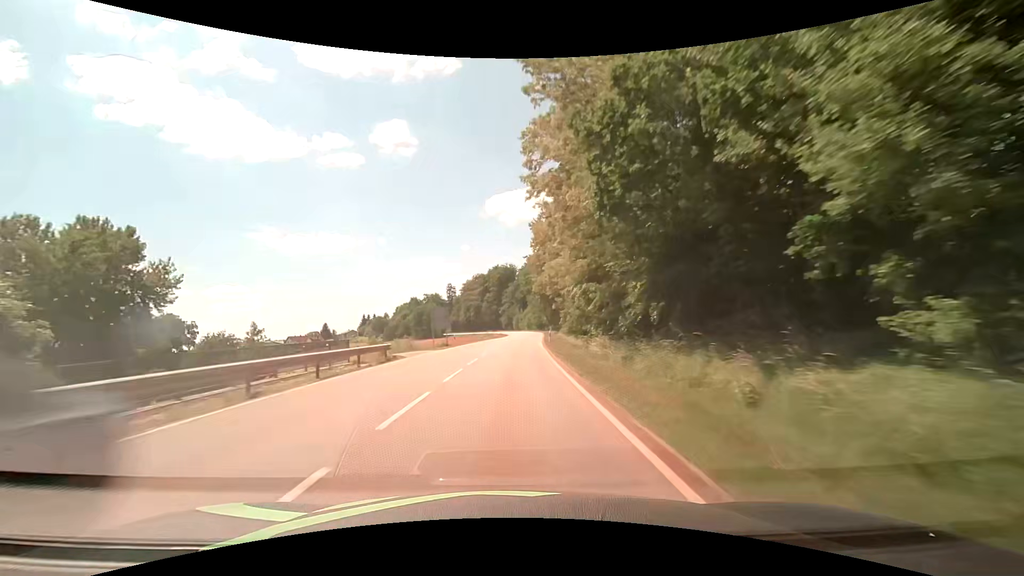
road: secondary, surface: asphalt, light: Day
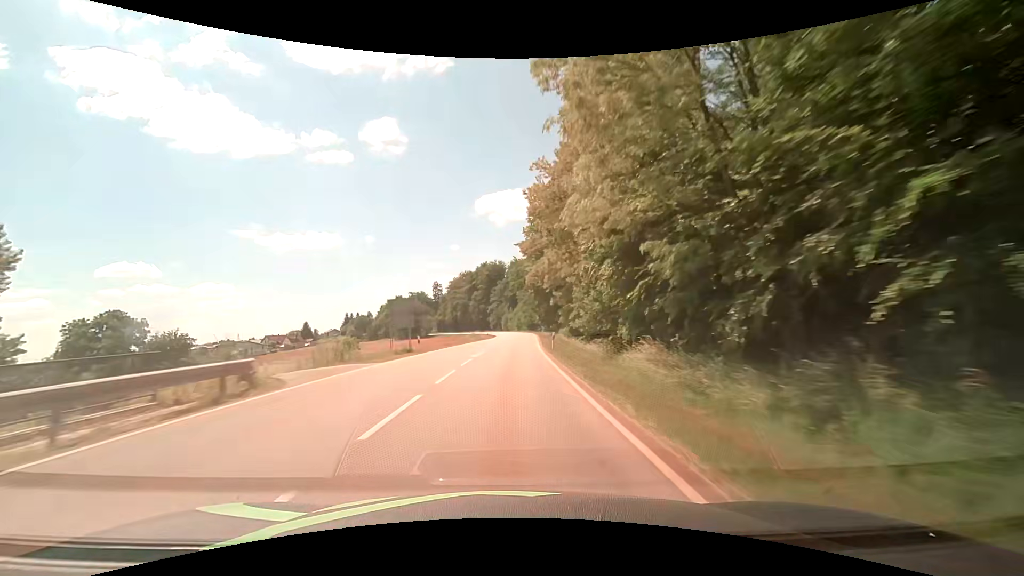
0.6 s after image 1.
(+0.2, +12.7) m; +1°
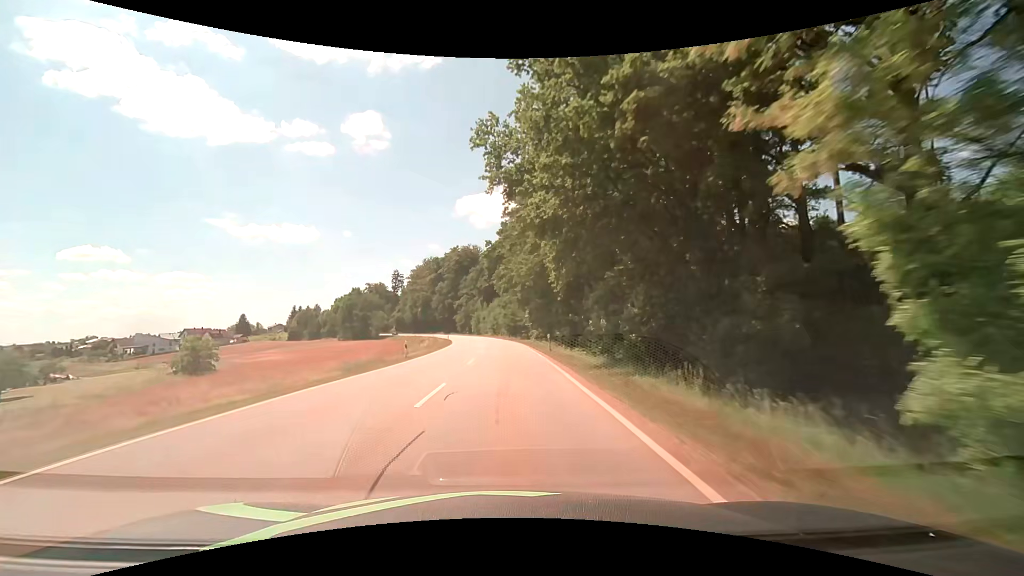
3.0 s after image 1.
(+1.4, +51.1) m; +3°
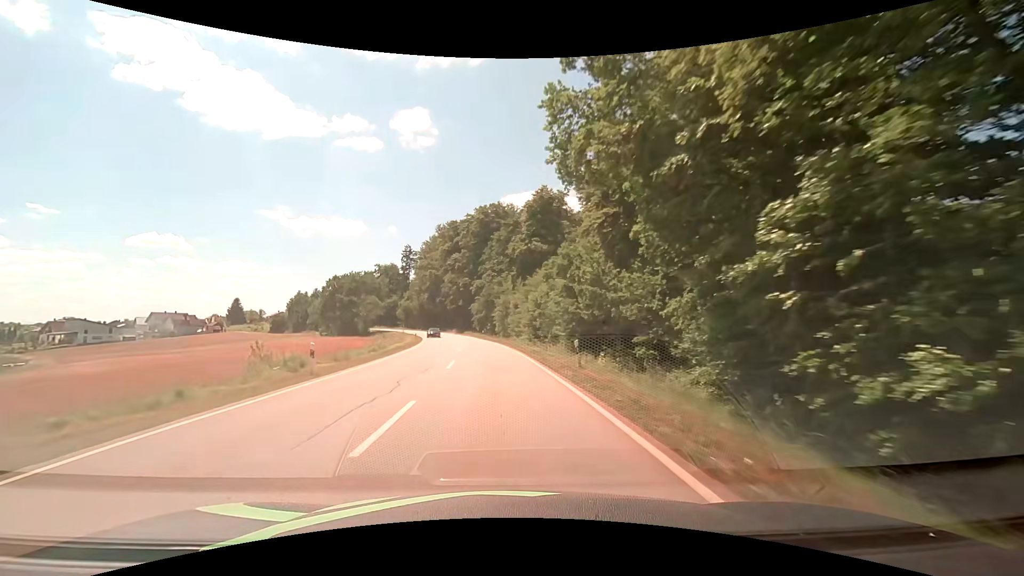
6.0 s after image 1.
(-1.2, +63.2) m; -4°
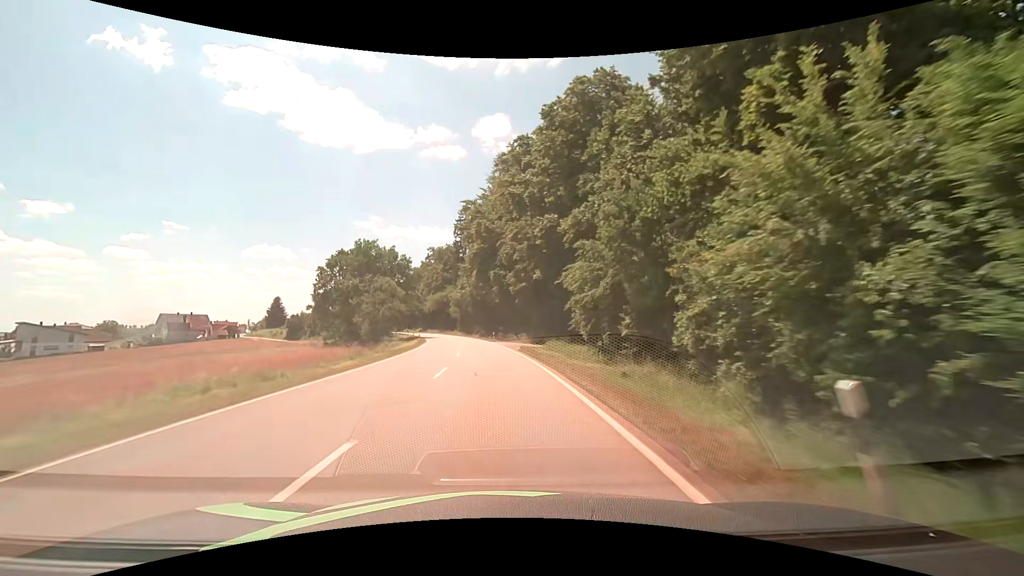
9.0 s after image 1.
(-4.8, +63.2) m; -9°
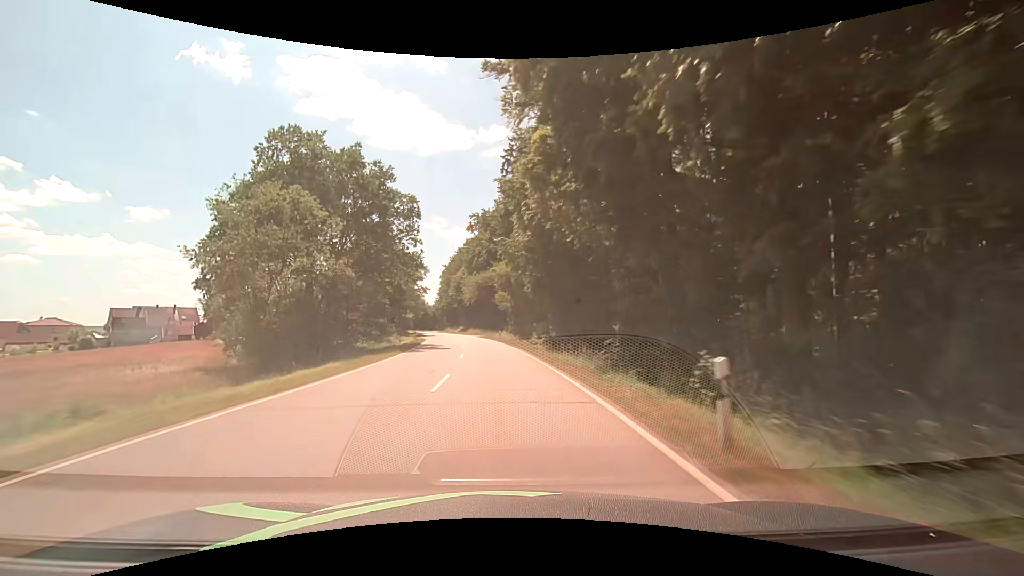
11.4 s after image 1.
(-3.3, +50.9) m; -7°
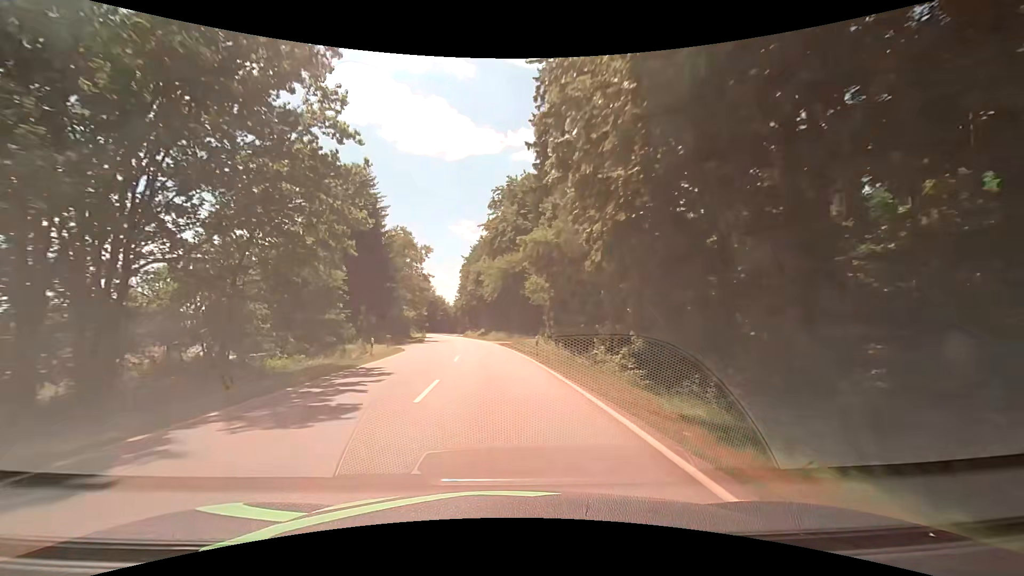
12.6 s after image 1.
(-0.9, +25.6) m; -3°
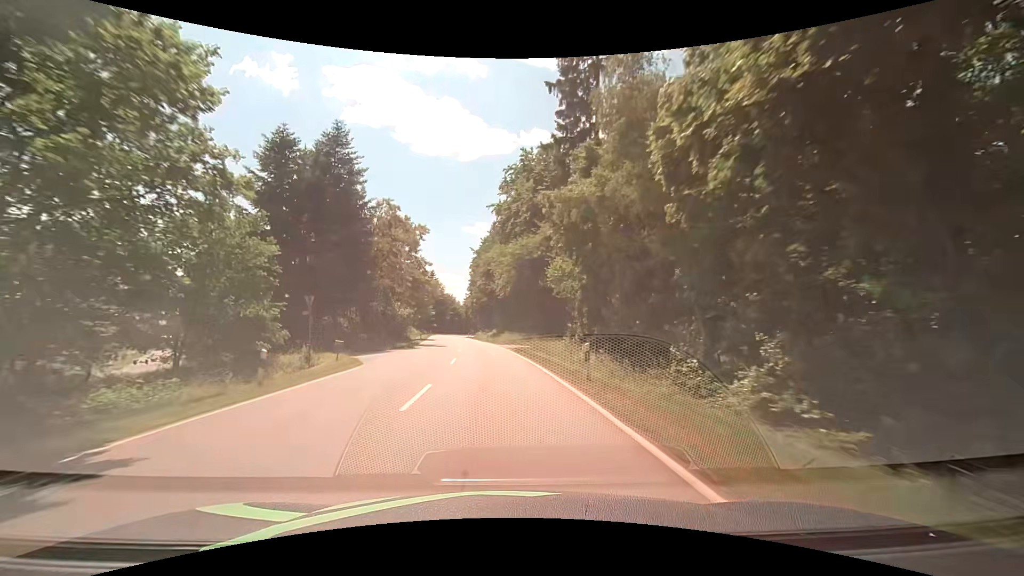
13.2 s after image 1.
(-0.2, +12.8) m; -2°
(0, +10) (0, +20) (-1, +30) (-2, +40) (-3, +50) (-4, +60) (-6, +70) (-7, +80) (-8, +90) (-10, +99) m
